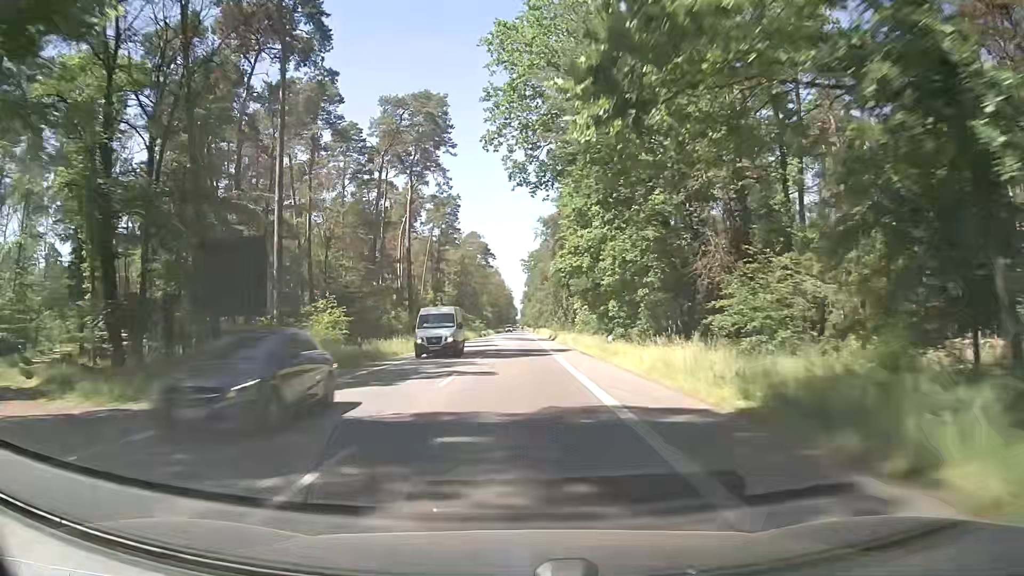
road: secondary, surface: asphalt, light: Day
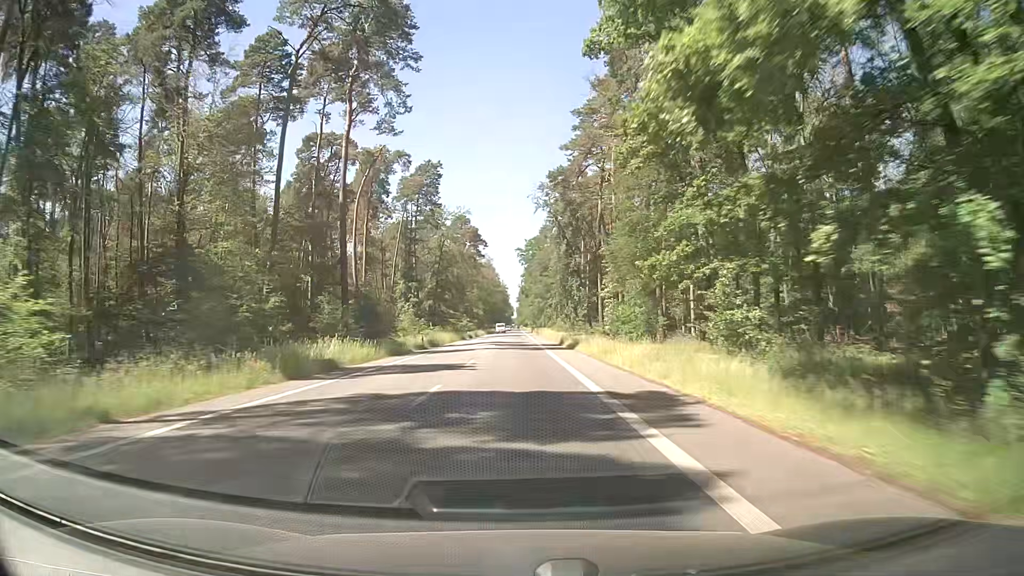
(+0.2, +27.6) m; +1°
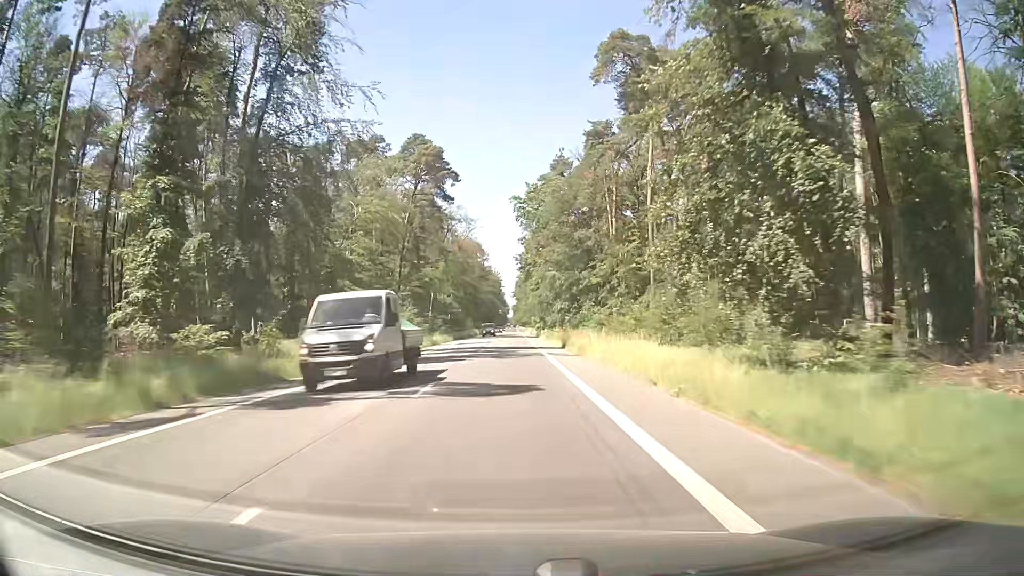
(-0.4, +69.9) m; 0°
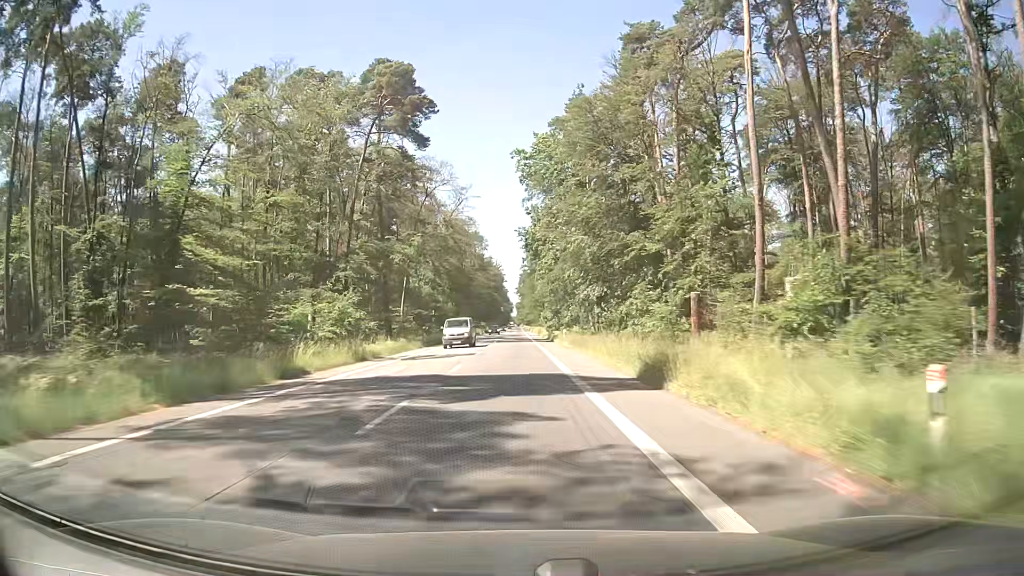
(-0.2, +28.2) m; -1°
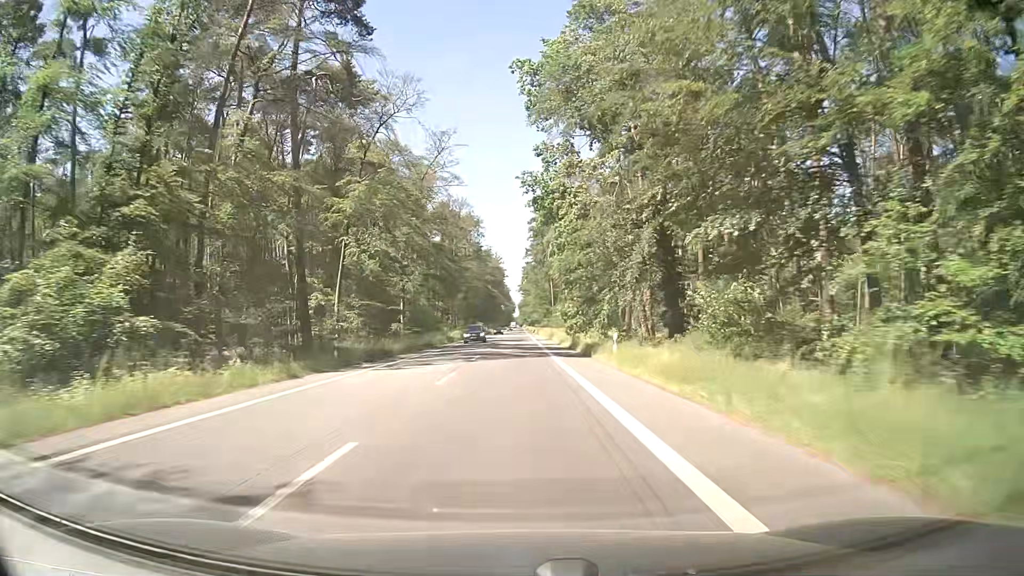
(+0.2, +28.3) m; 0°
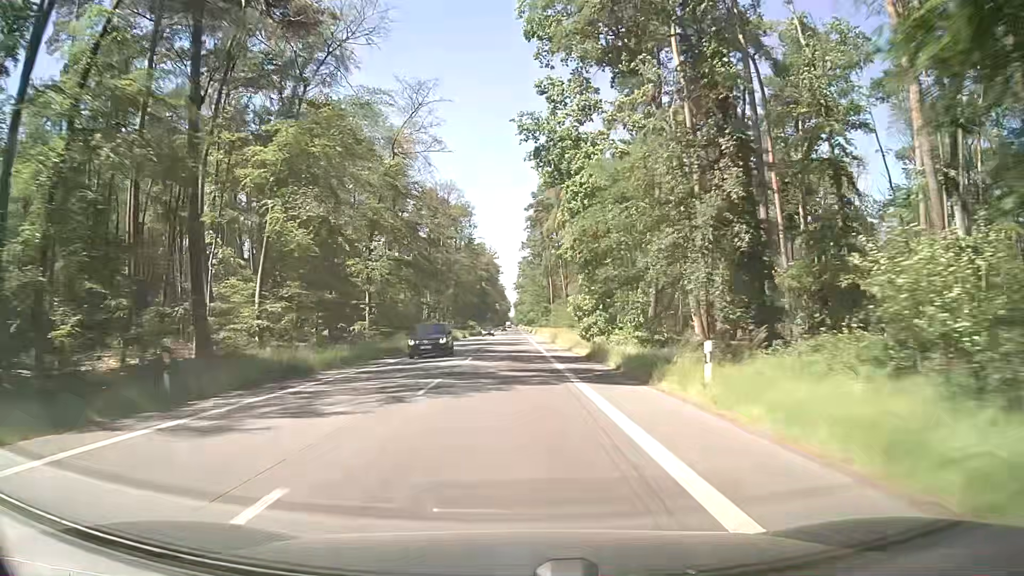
(0.0, +14.1) m; 0°
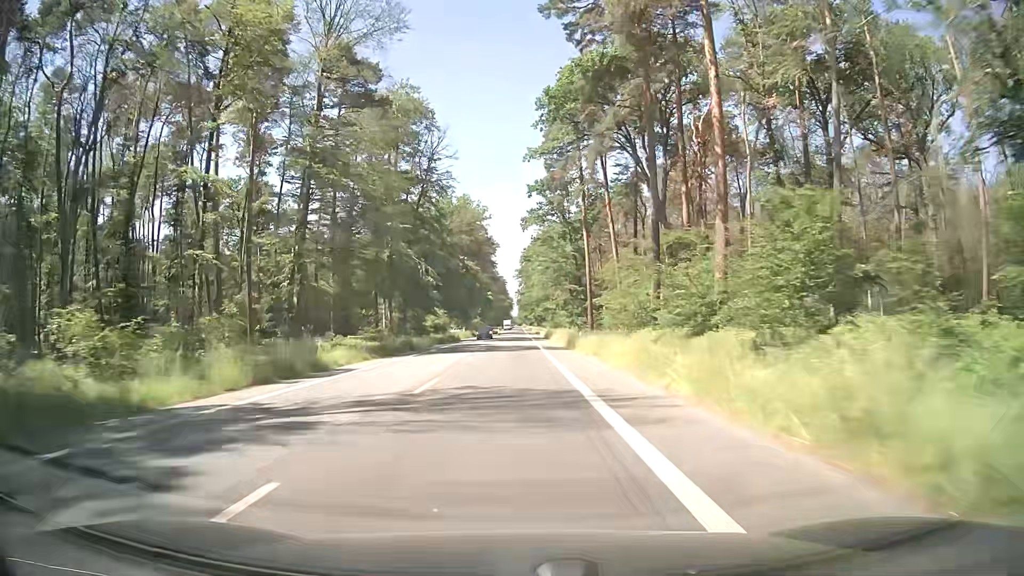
(+0.7, +70.9) m; 0°
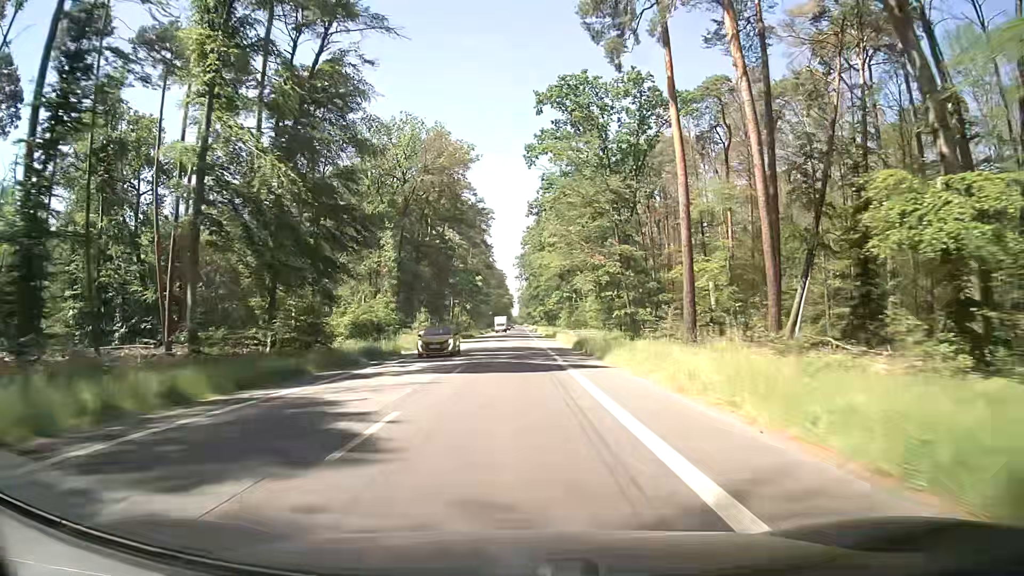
(+0.1, +42.5) m; 0°
(0, +10) (0, +20) (0, +30) (0, +40) (0, +50) (0, +60) (0, +70) (+1, +80) (+1, +90) (+1, +100) m
